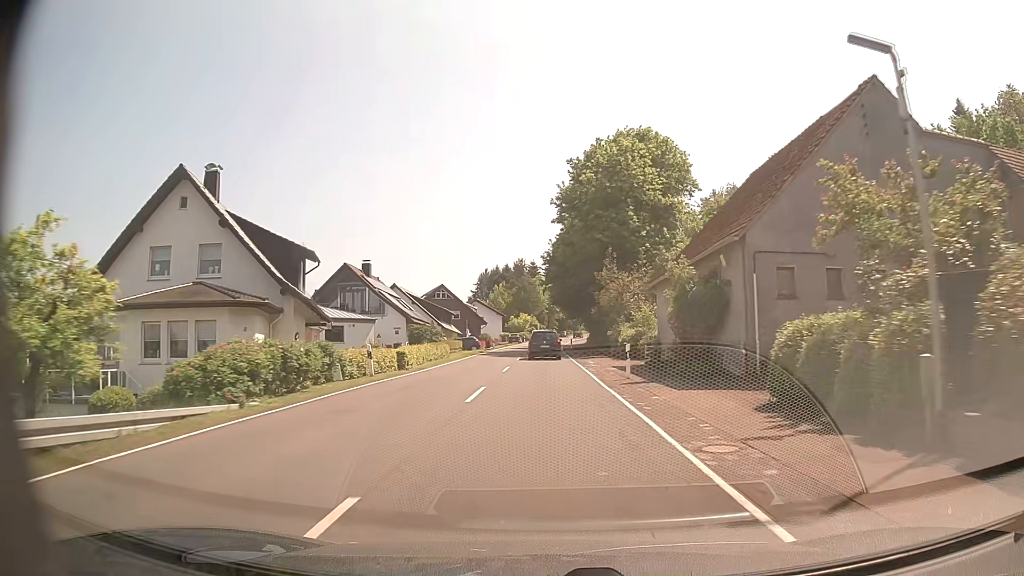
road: secondary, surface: asphalt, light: Day
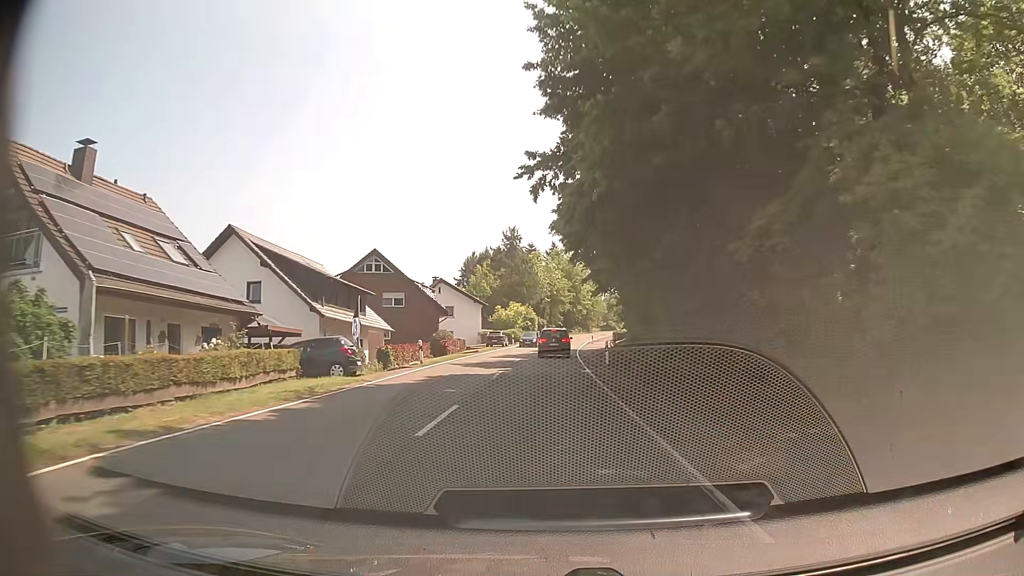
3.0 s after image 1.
(-0.2, +41.0) m; -1°
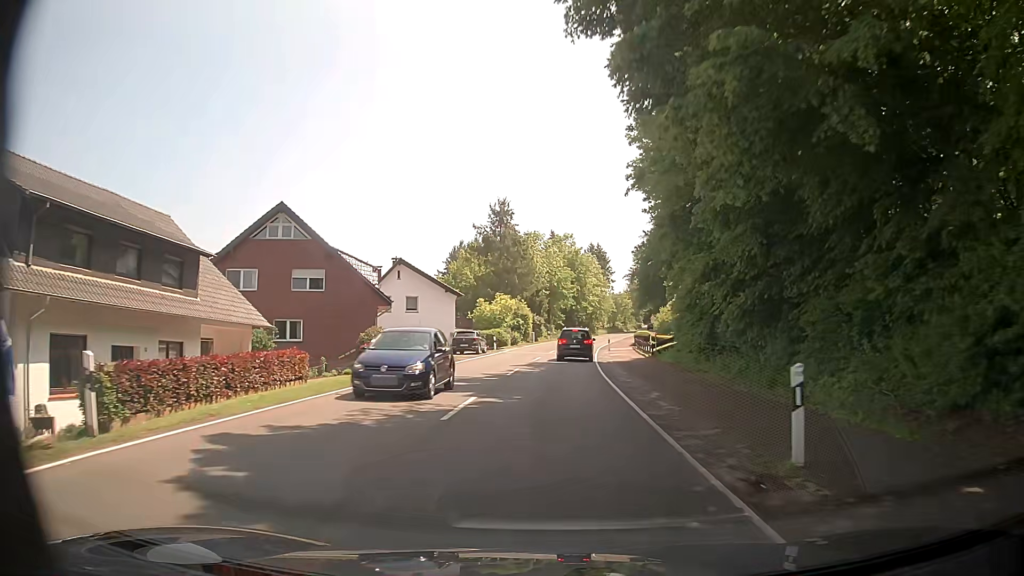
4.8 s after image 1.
(0.0, +22.4) m; +1°
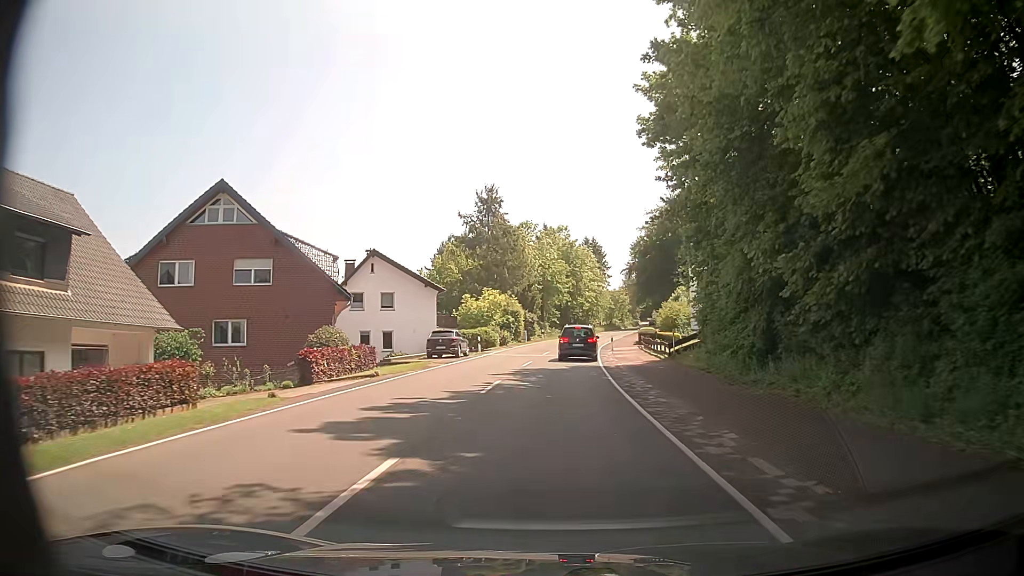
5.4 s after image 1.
(0.0, +7.1) m; 0°
(0, +10) (0, +20) (+1, +30) (+1, +40) (+2, +50) (+3, +60) (+5, +70) (+7, +80) (+9, +89) (+11, +99) m
